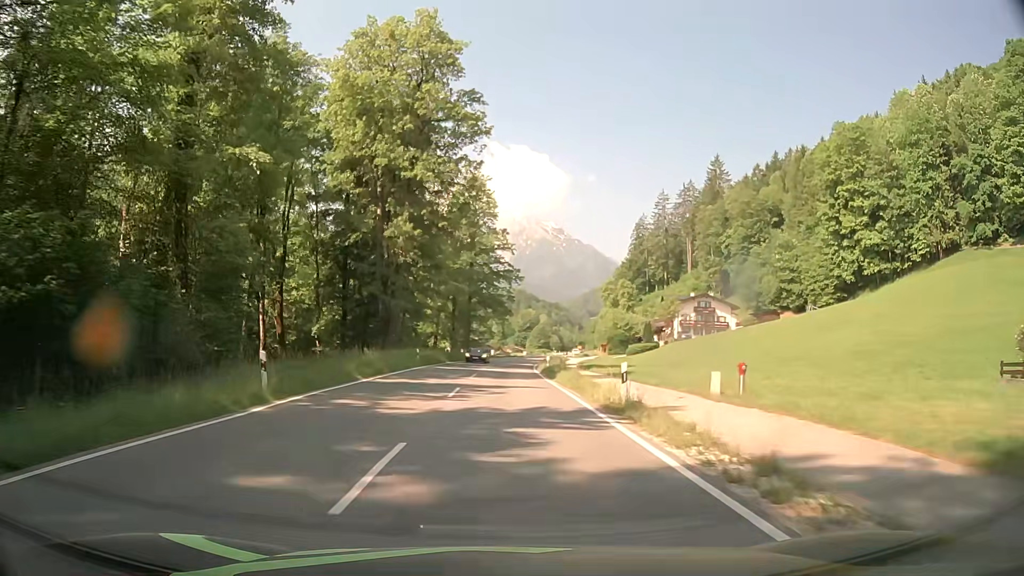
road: primary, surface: asphalt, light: Day
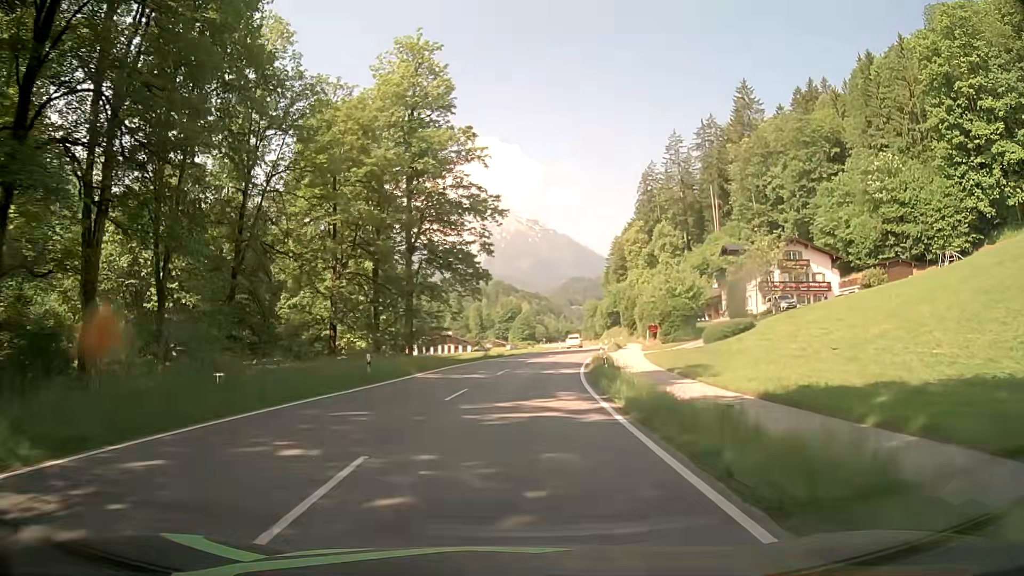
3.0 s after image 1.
(+0.4, +49.2) m; +1°
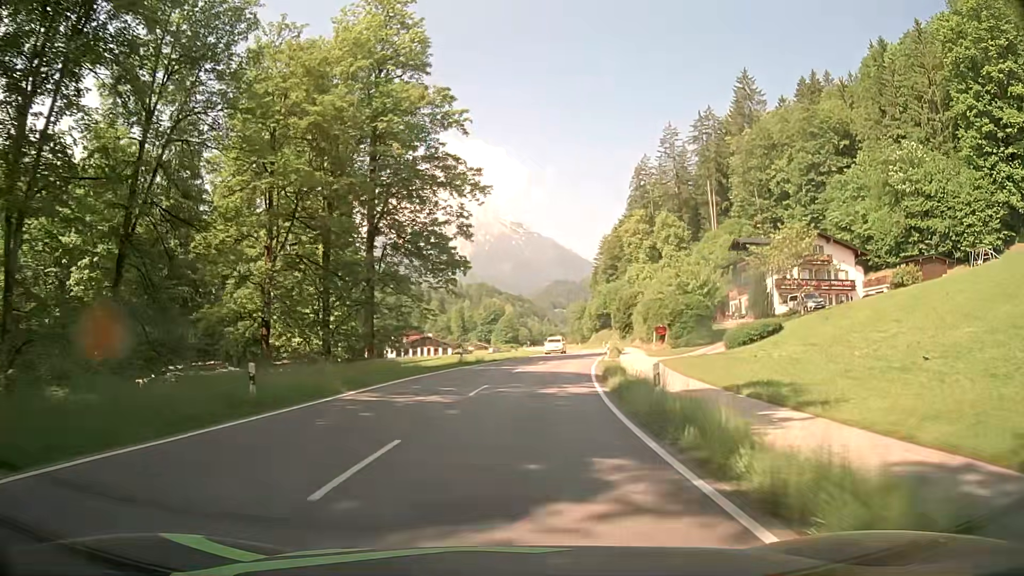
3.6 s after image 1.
(+0.1, +10.1) m; +2°
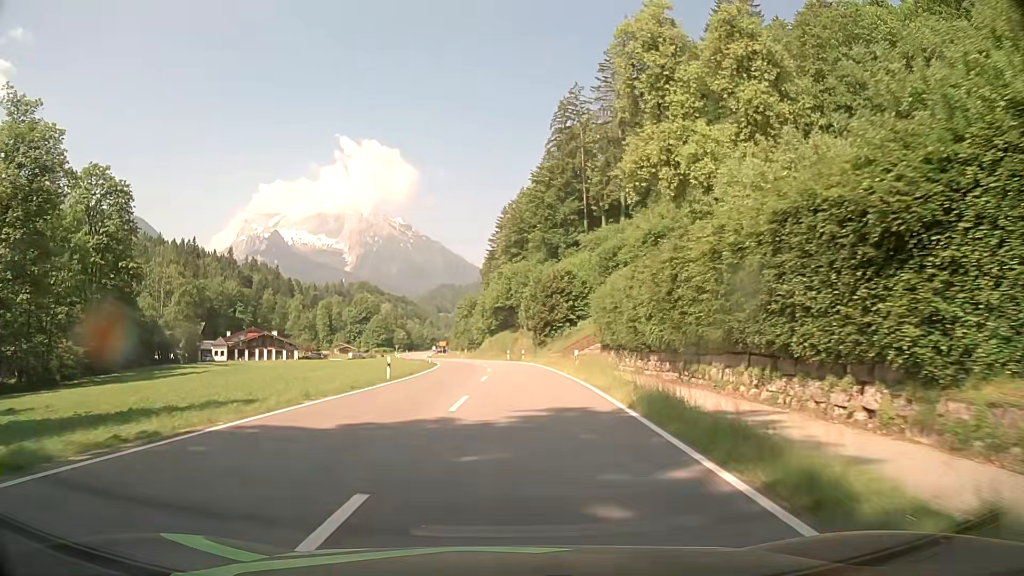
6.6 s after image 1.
(+4.9, +50.8) m; +9°
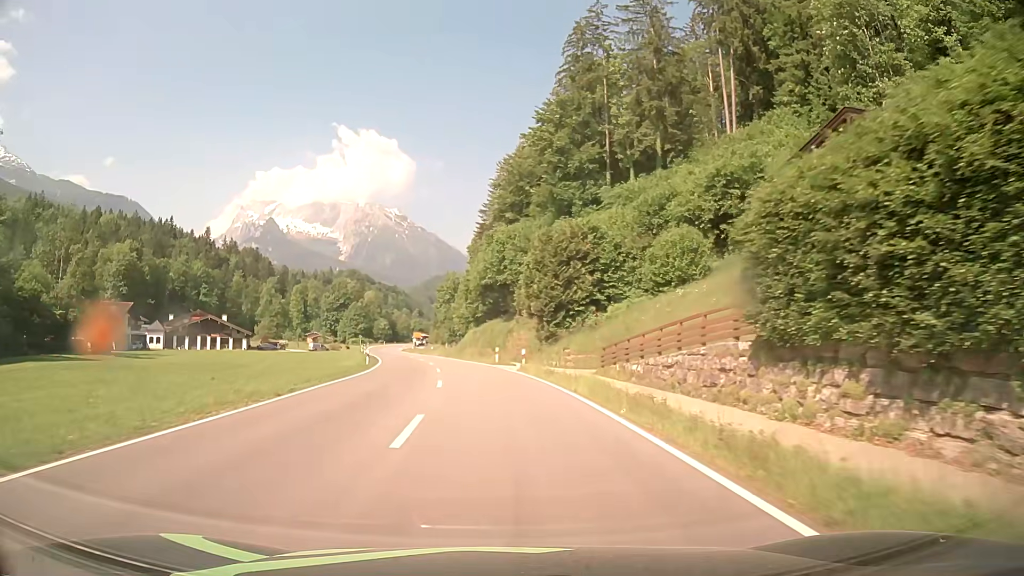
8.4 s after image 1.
(+0.6, +28.5) m; +1°
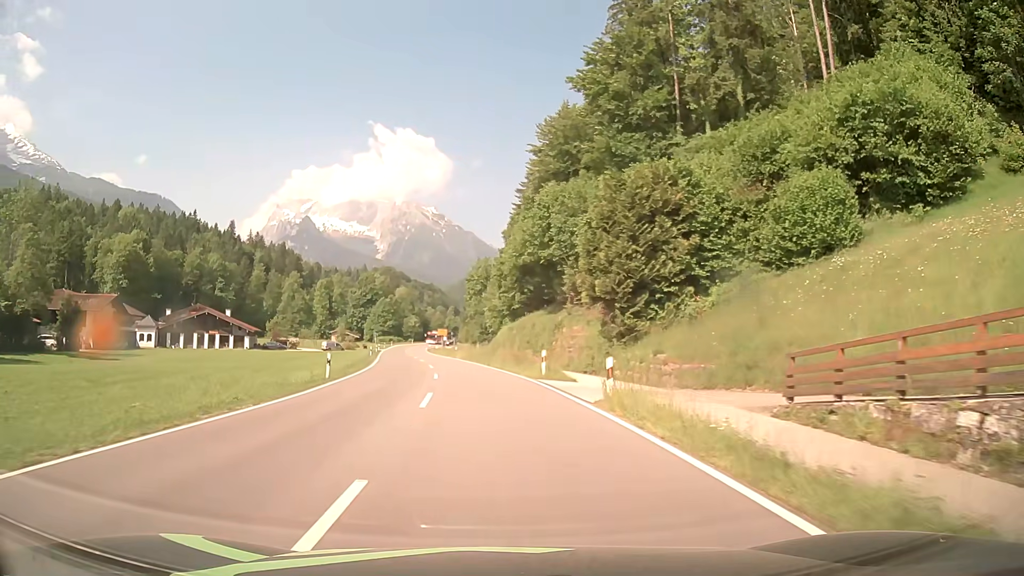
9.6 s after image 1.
(-0.5, +17.6) m; -3°
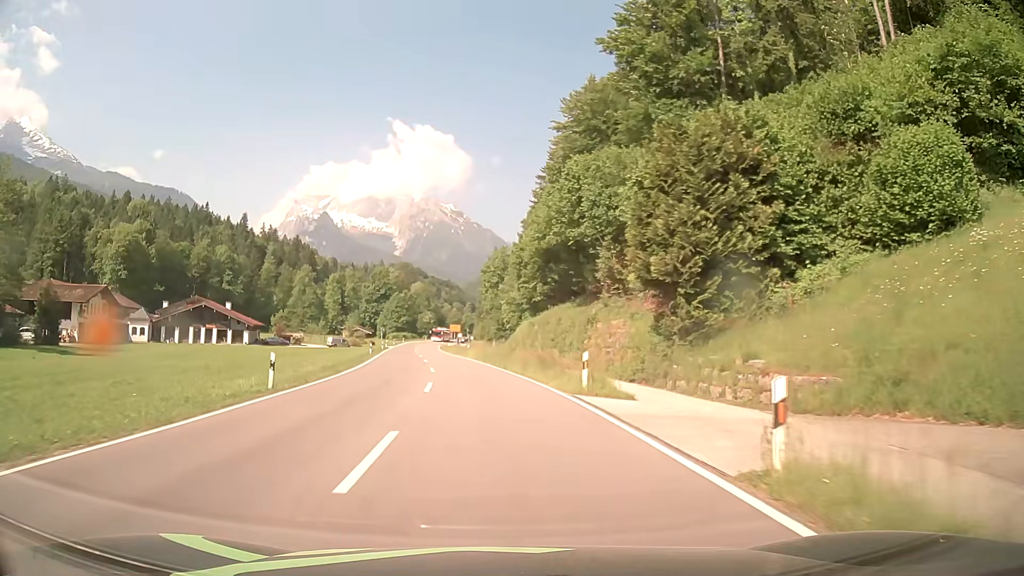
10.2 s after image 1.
(-0.1, +8.4) m; -2°
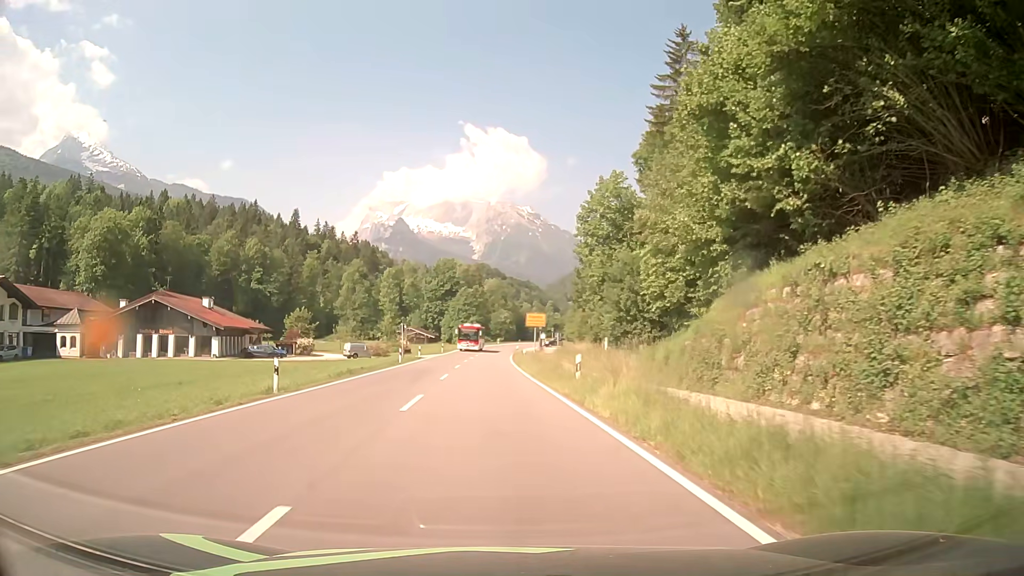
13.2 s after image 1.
(-2.5, +39.8) m; -6°
(0, +10) (0, +20) (-1, +30) (-1, +40) (-1, +50) (-1, +60) (-2, +70) (-1, +80) (-1, +90) (-1, +100) m
